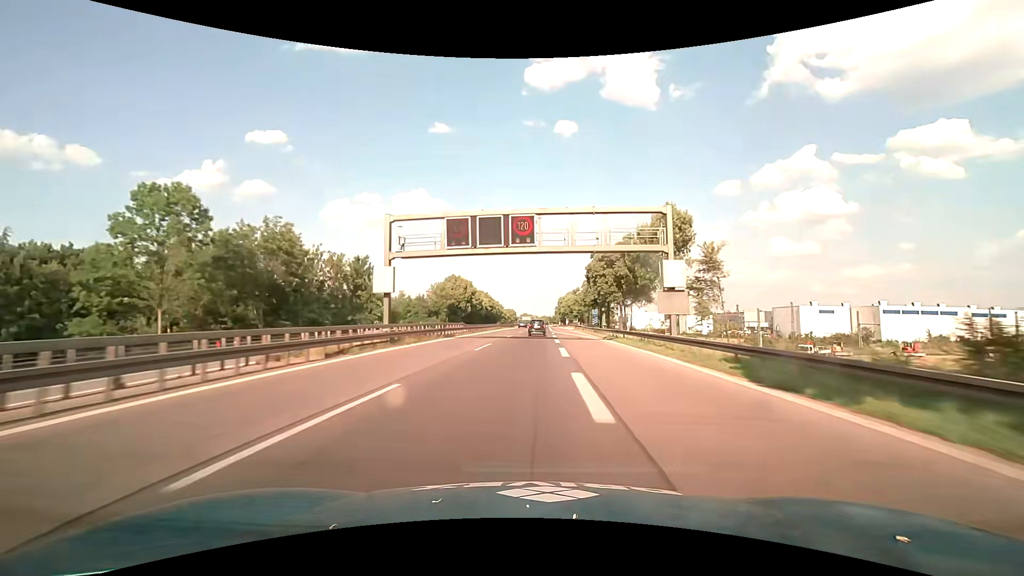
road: motorway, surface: asphalt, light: Day
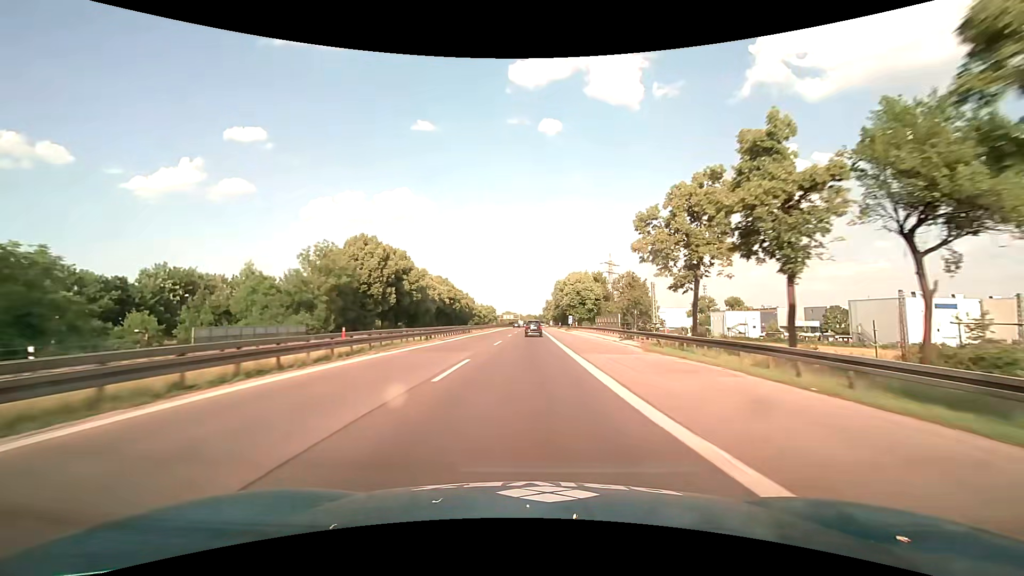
(+1.2, +65.0) m; +2°
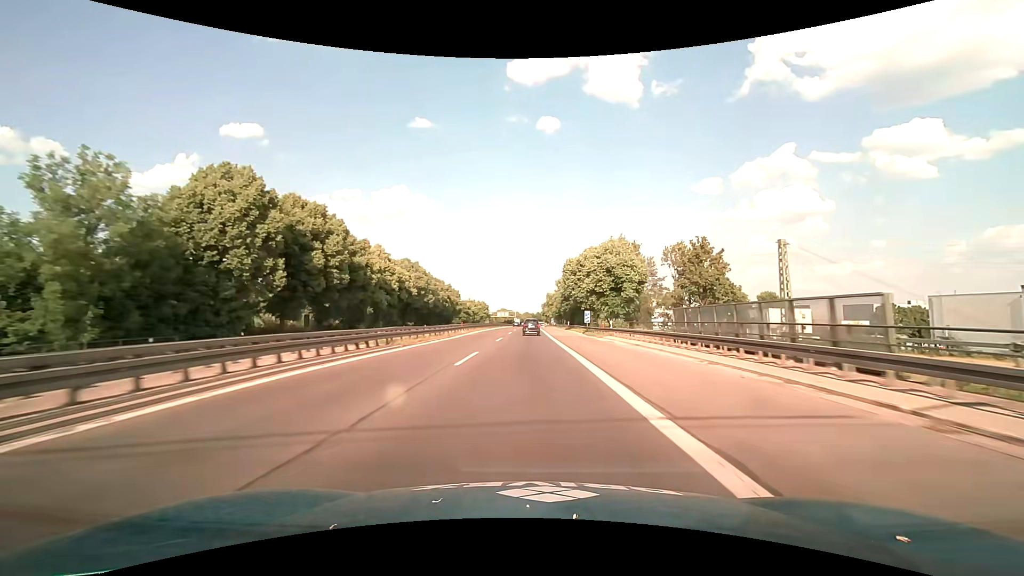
(+0.1, +33.0) m; 0°
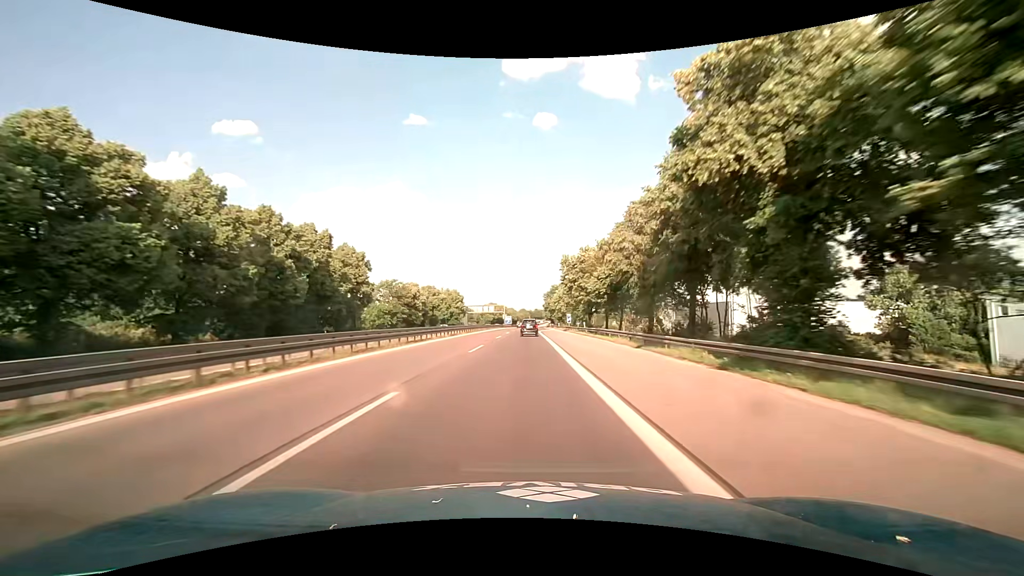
(+0.4, +83.5) m; 0°
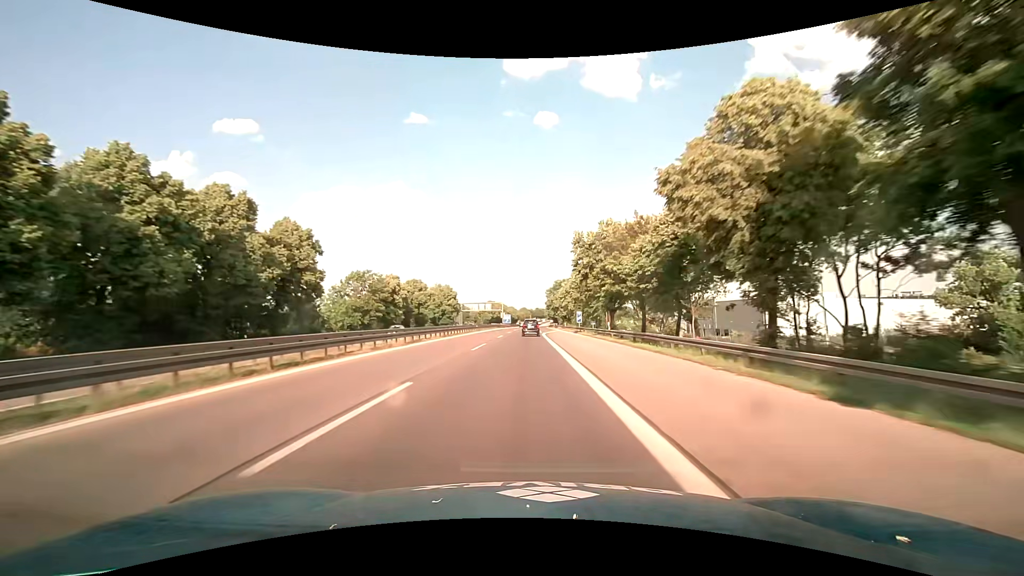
(-0.1, +16.7) m; 0°
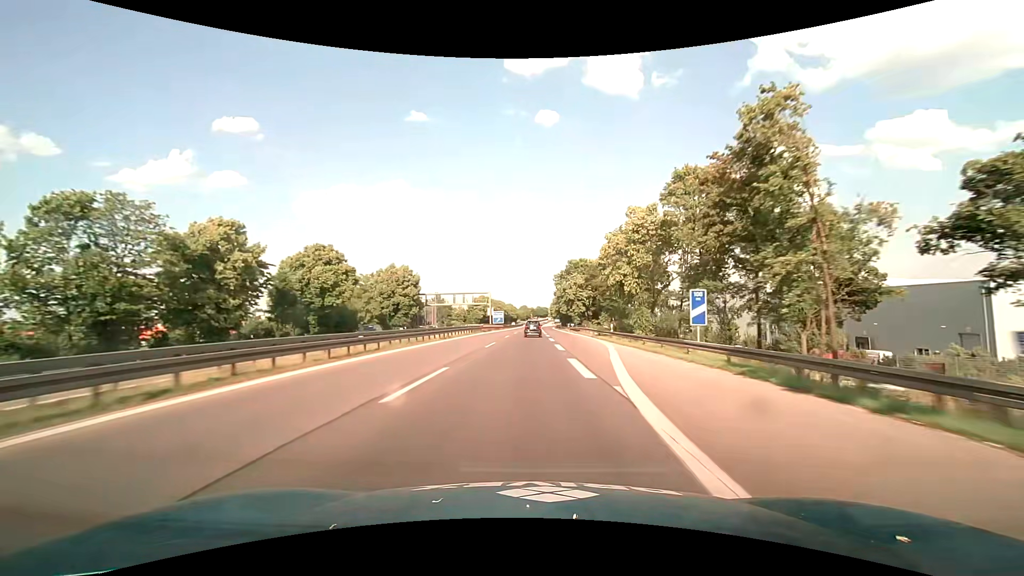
(0.0, +50.3) m; 0°
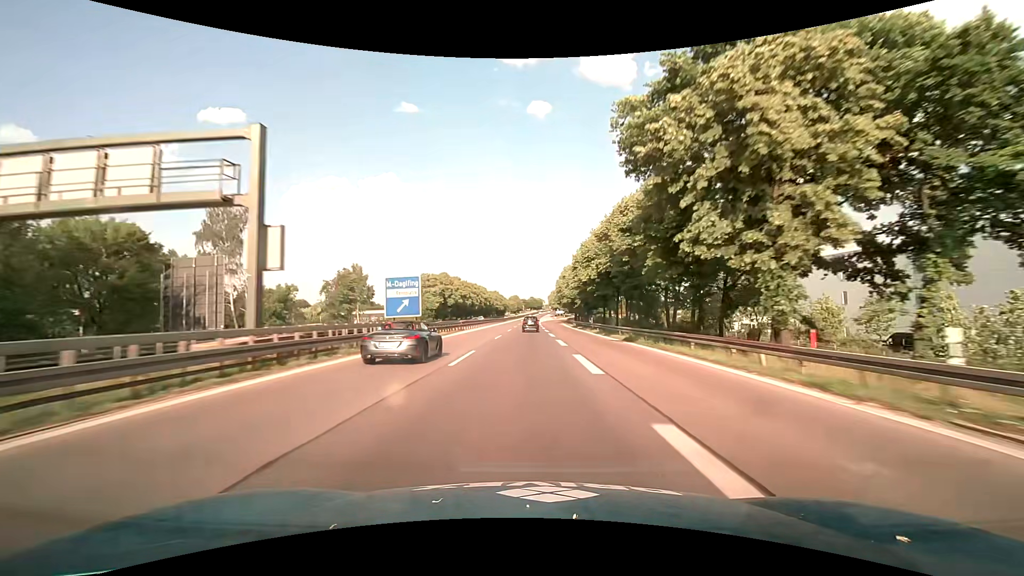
(+0.9, +84.5) m; +1°
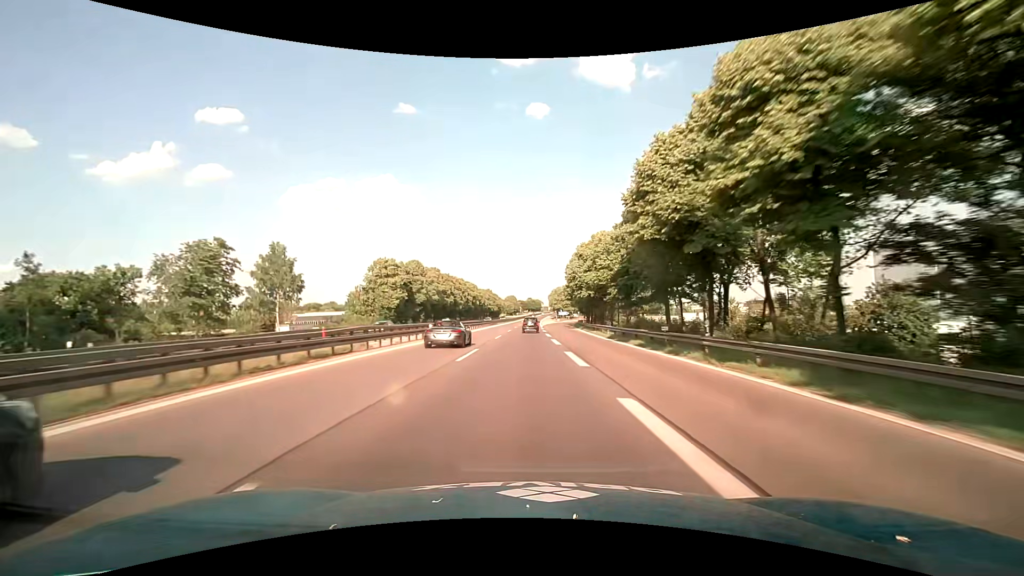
(+0.1, +34.0) m; 0°
(0, +10) (0, +20) (0, +30) (0, +40) (0, +50) (0, +60) (0, +70) (+1, +80) (+1, +90) (+1, +100) m
